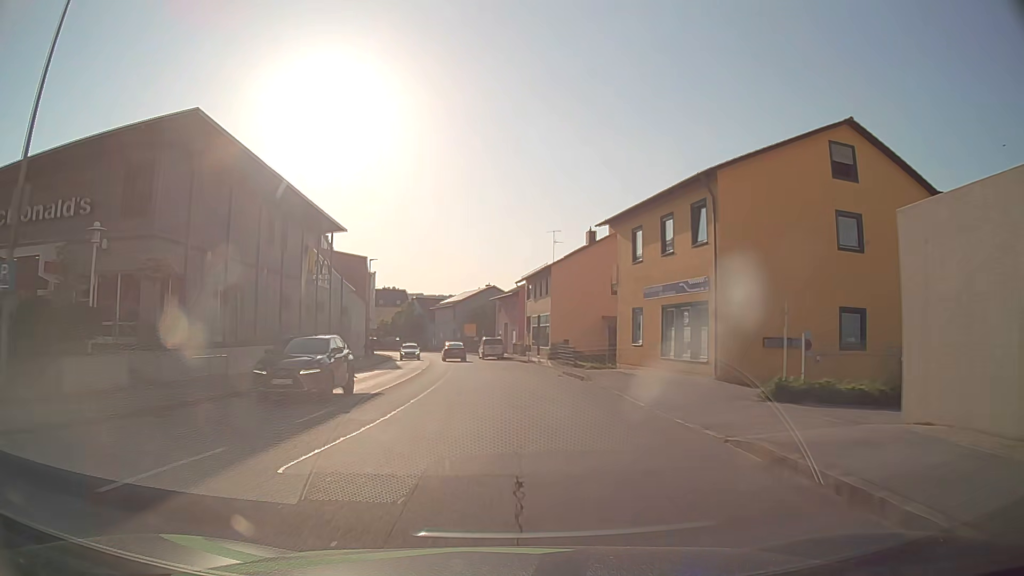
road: tertiary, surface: asphalt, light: Day
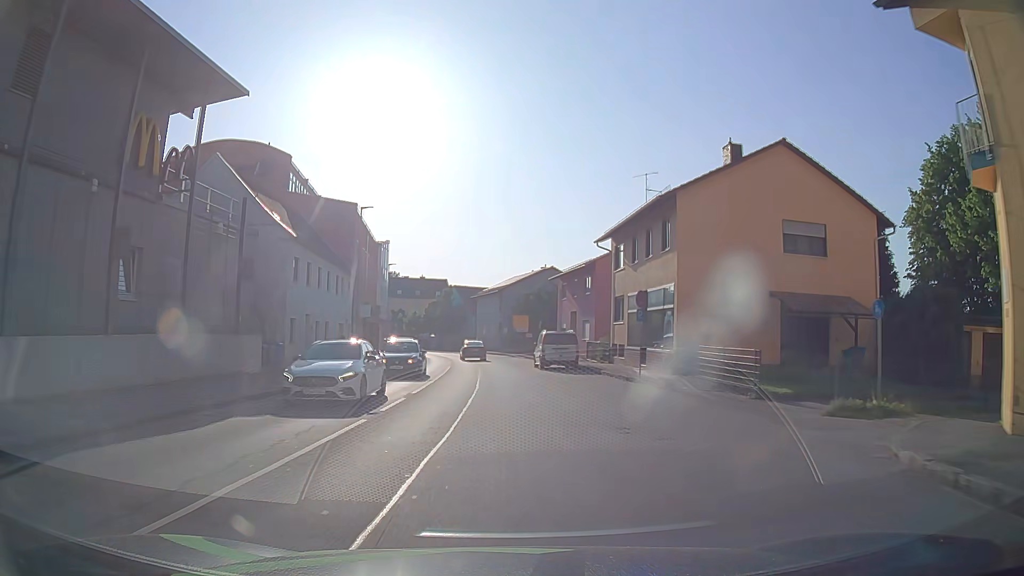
(-1.0, +24.8) m; -4°
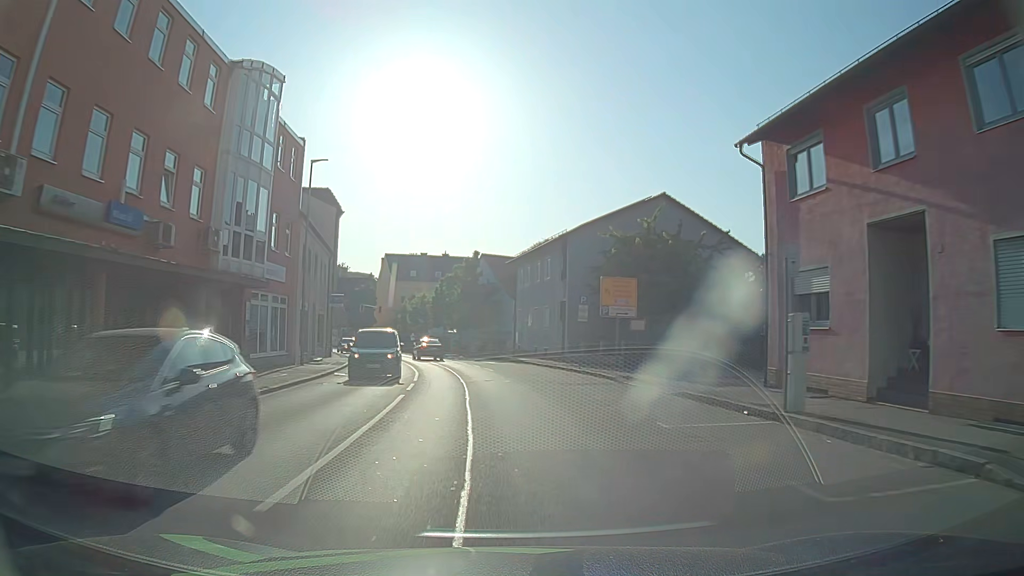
(-1.3, +40.4) m; -4°
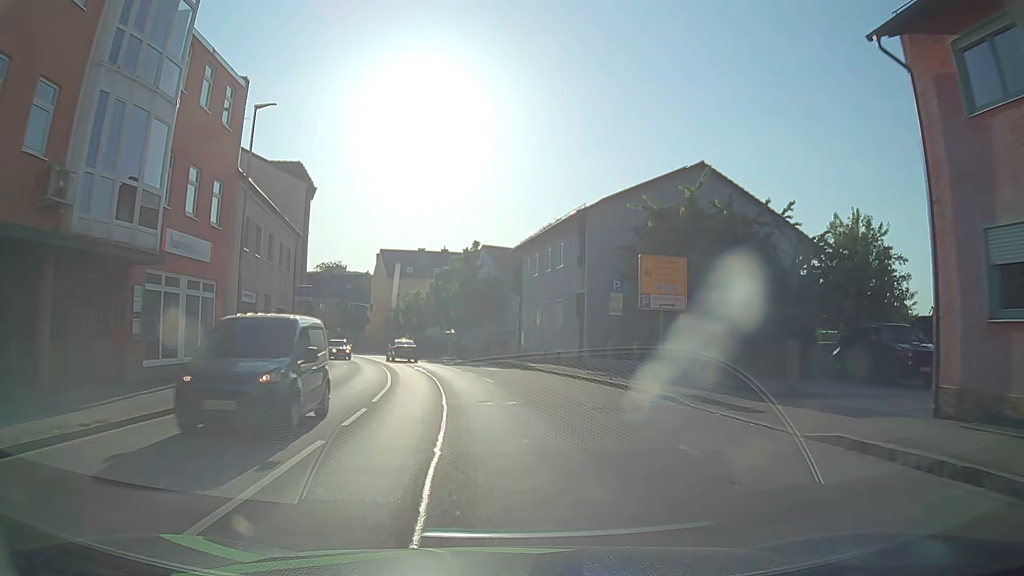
(0.0, +7.8) m; 0°
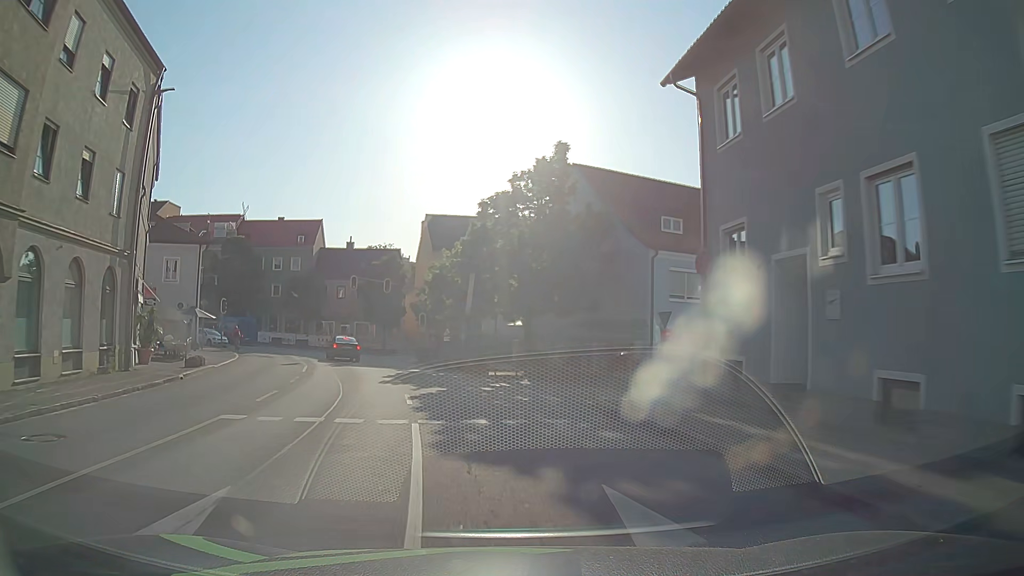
(-1.6, +30.8) m; -7°
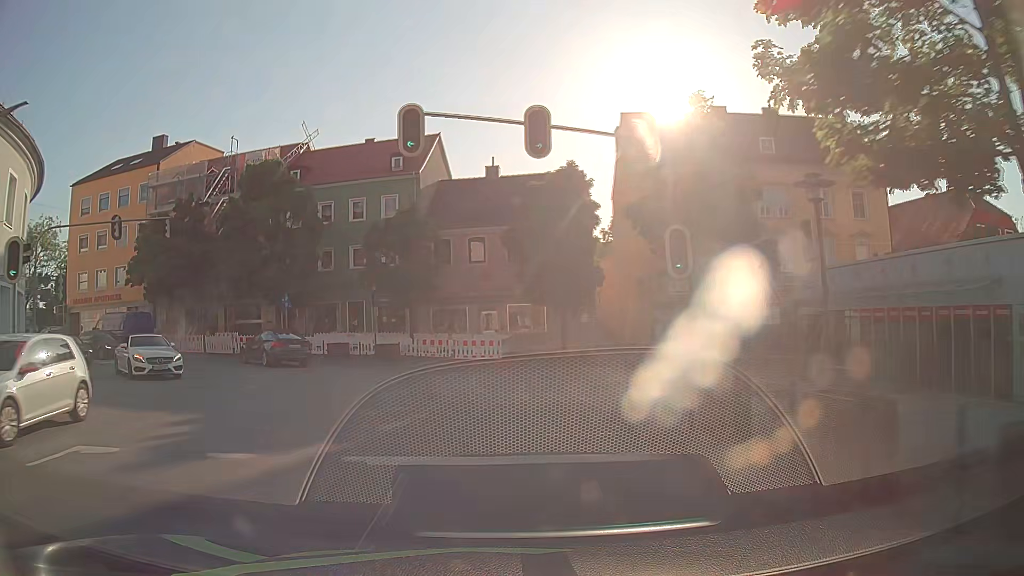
(-5.0, +34.7) m; -16°
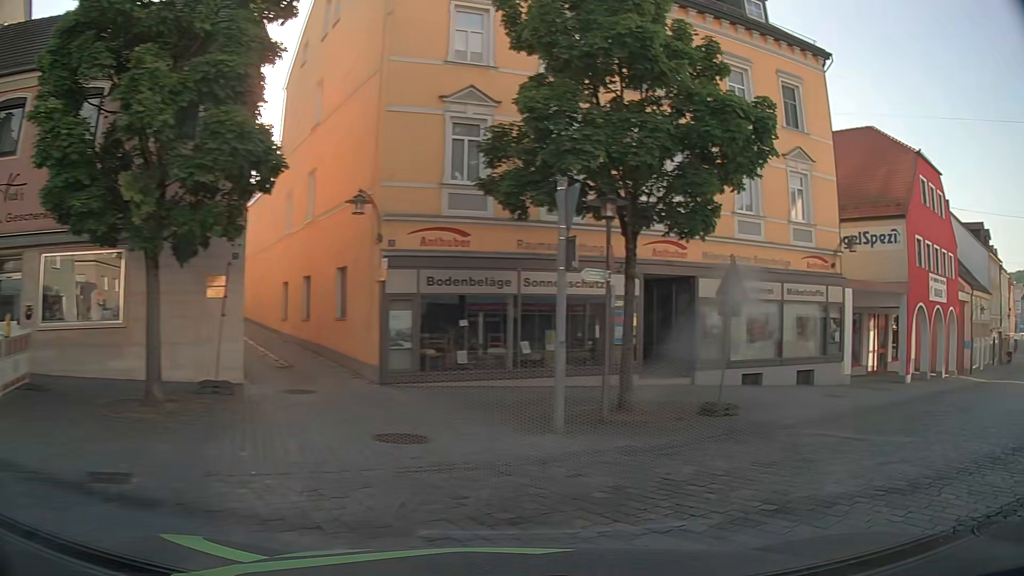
(+1.4, +23.0) m; +30°
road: residential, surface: sett
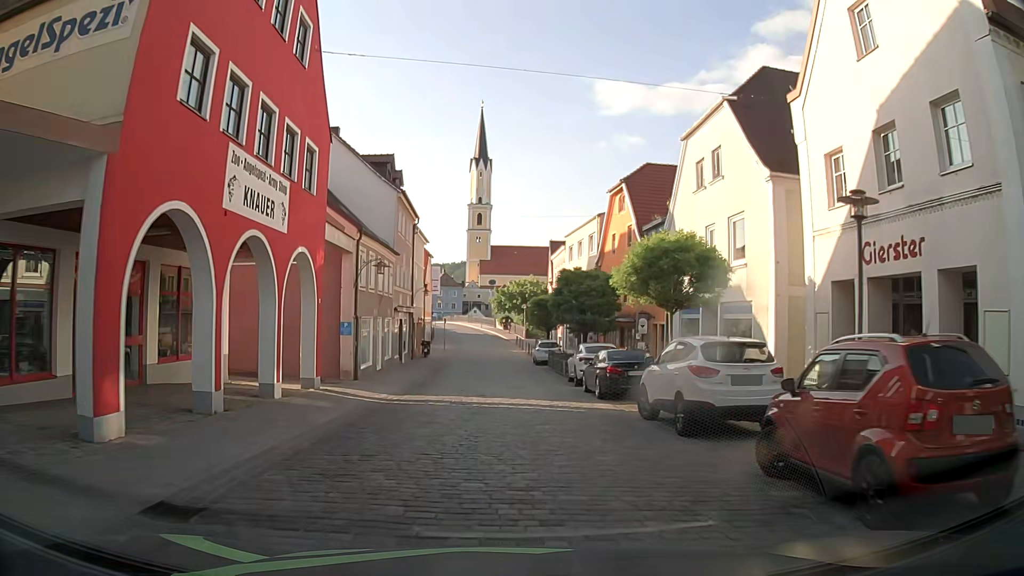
(+12.5, +15.4) m; +54°
(0, +10) (0, +20) (0, +30) (-1, +40) (-1, +50) (-1, +60) (-1, +70) (-2, +80) (-3, +90) (-5, +100) m
